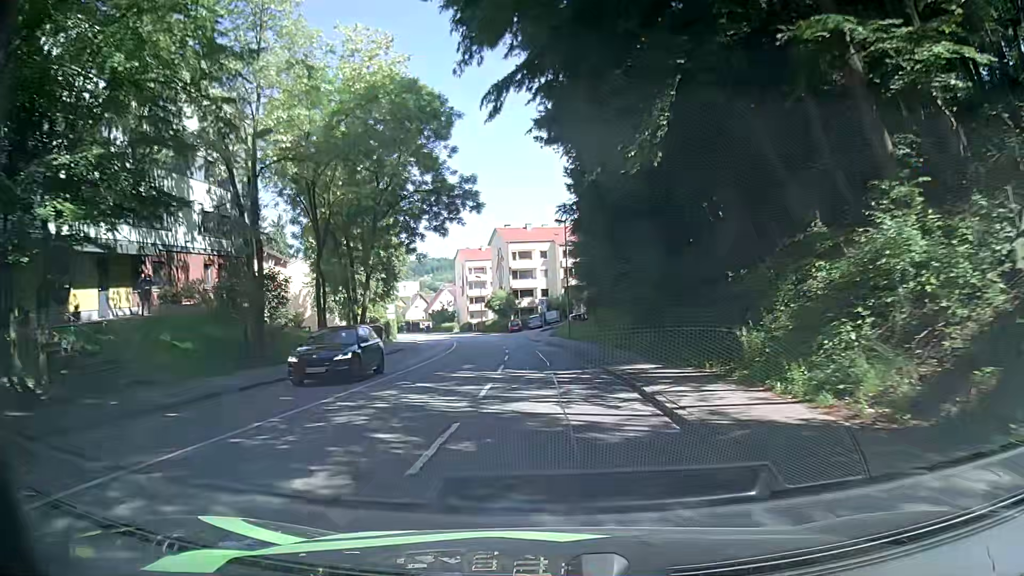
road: tertiary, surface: asphalt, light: Day
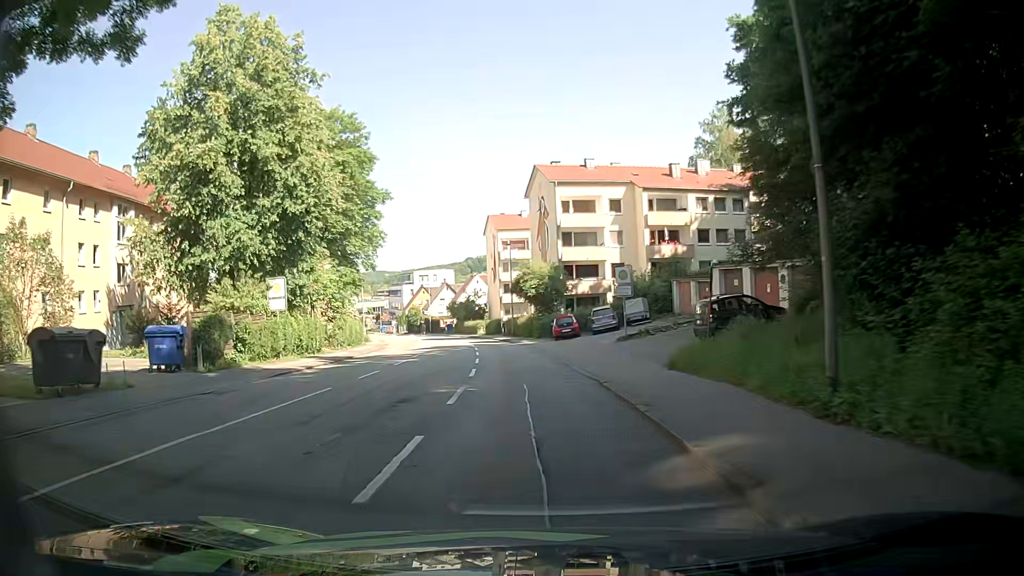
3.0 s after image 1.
(-1.0, +38.5) m; -4°
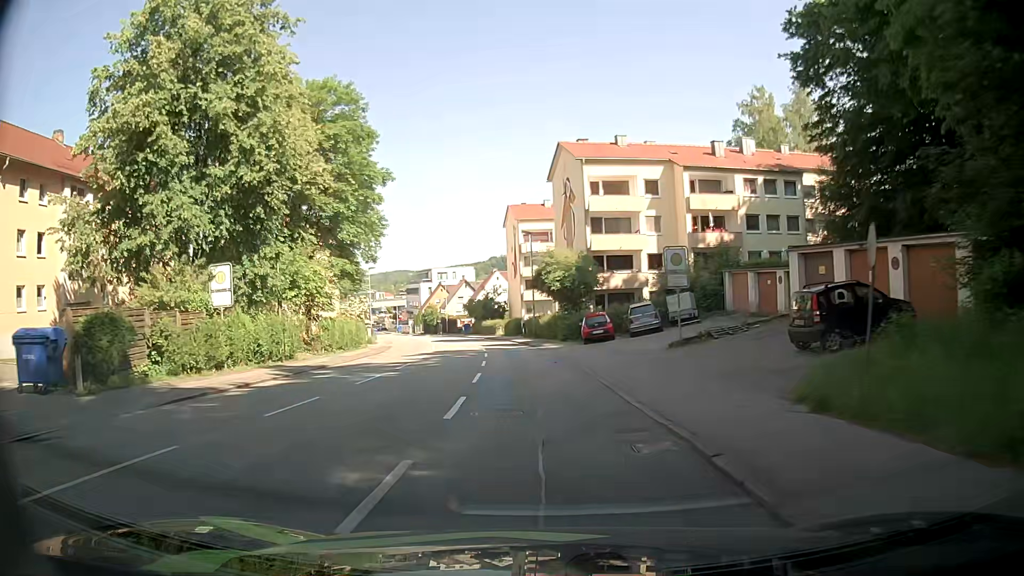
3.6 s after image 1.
(-0.1, +7.5) m; -2°
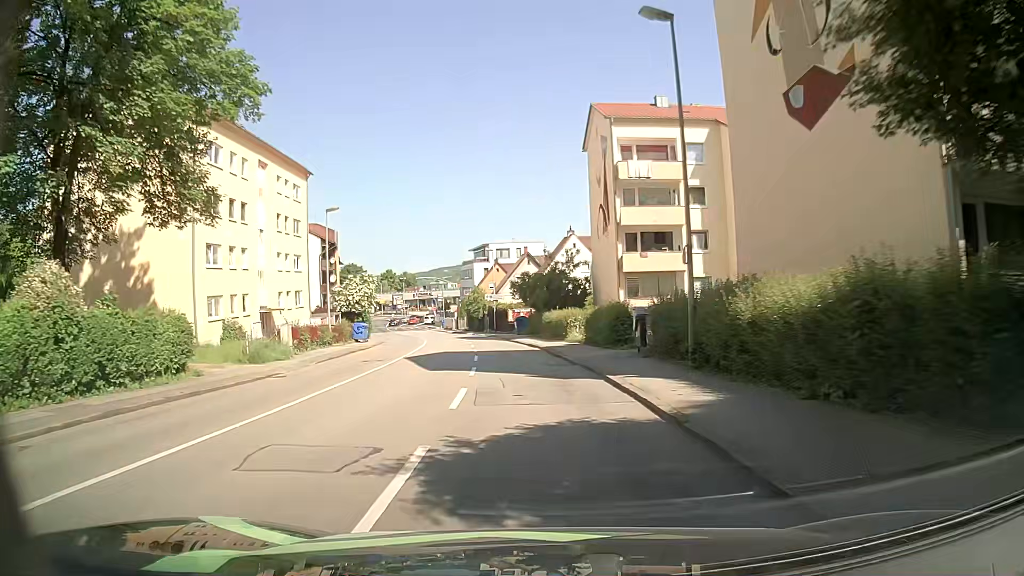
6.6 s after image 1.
(-2.4, +36.6) m; -6°
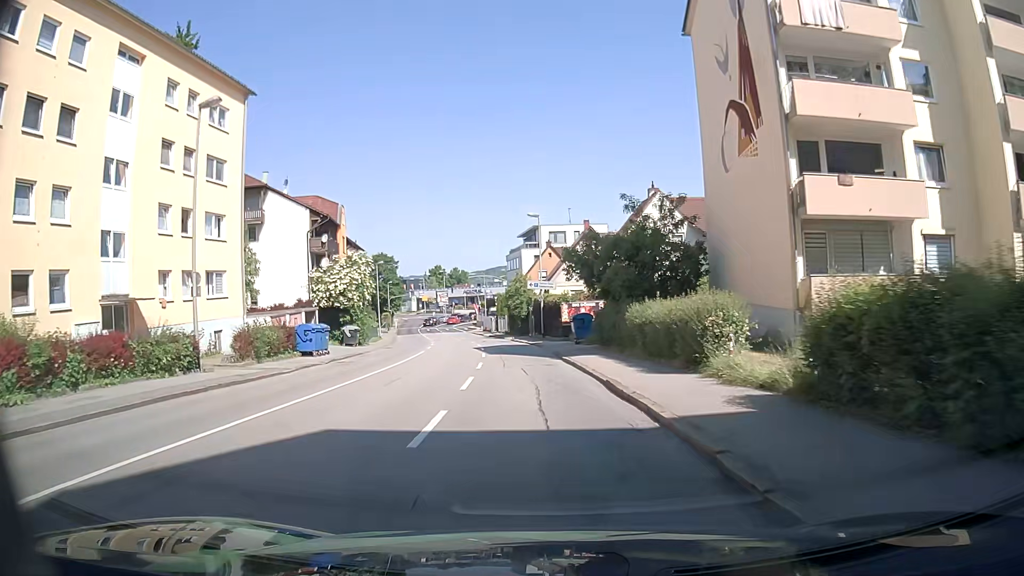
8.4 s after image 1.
(-1.1, +21.2) m; -5°
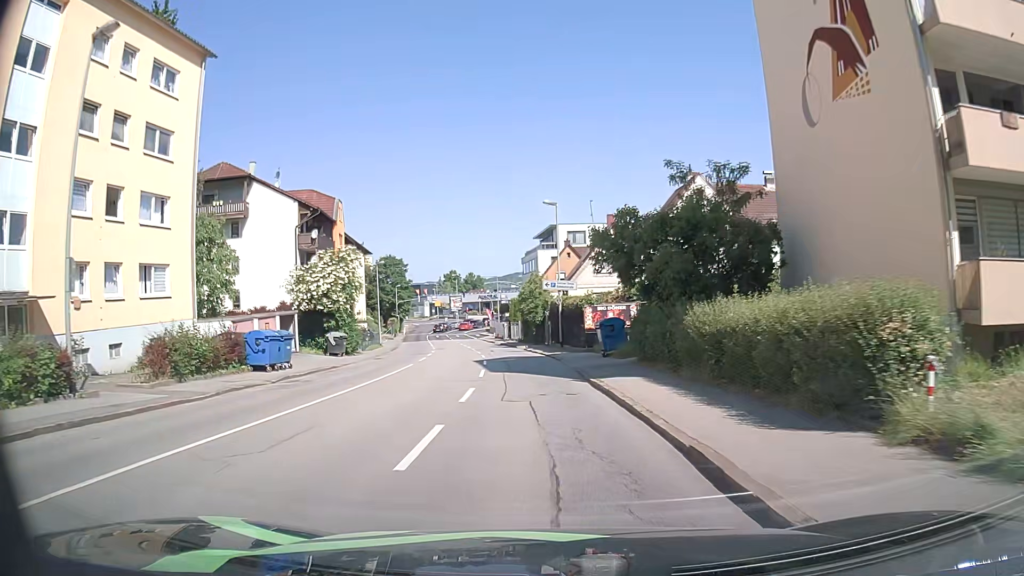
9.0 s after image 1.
(-0.1, +7.0) m; -1°
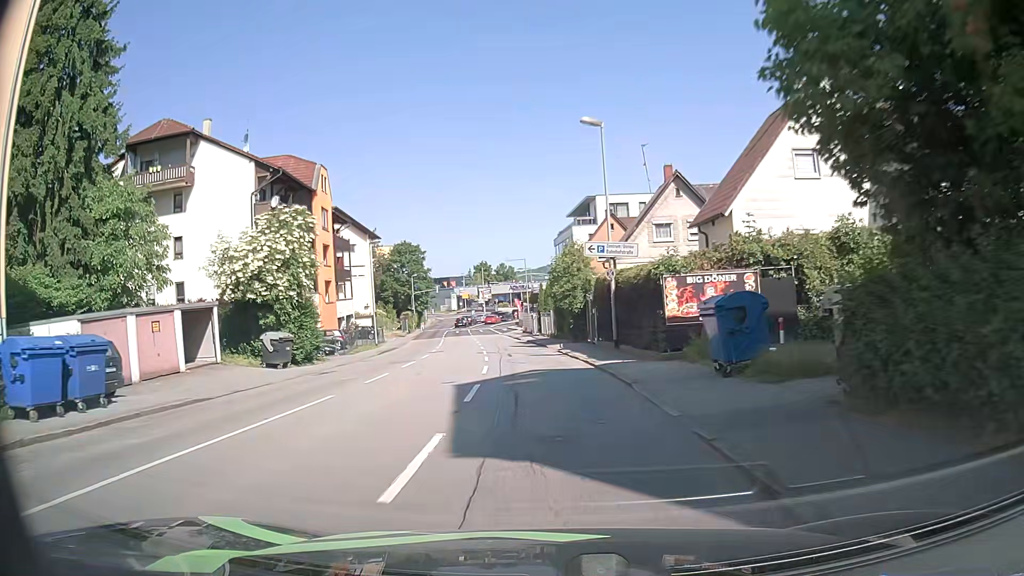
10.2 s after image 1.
(-0.4, +13.7) m; -3°
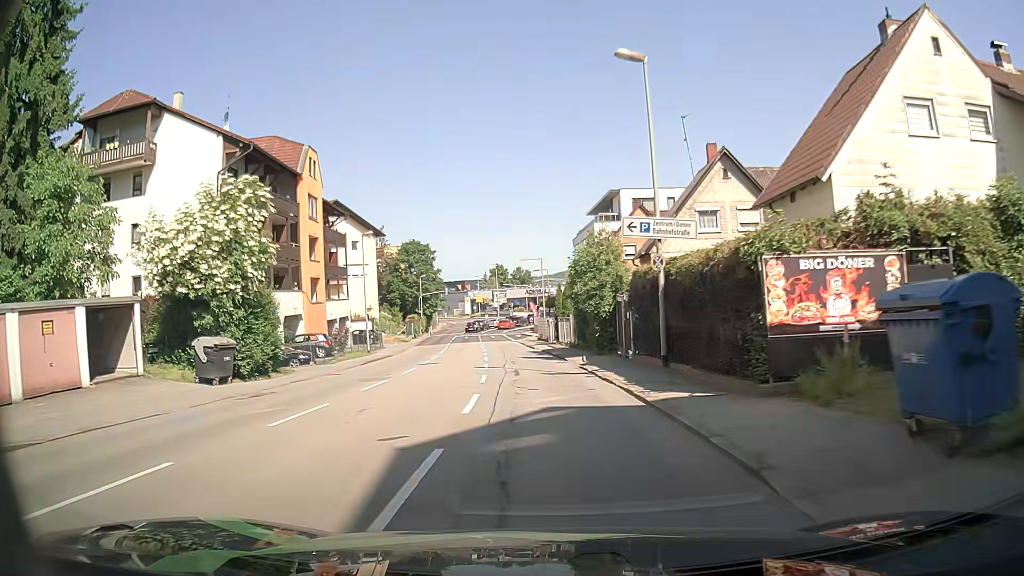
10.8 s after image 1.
(-0.1, +6.8) m; -2°
(0, +10) (-1, +20) (-1, +30) (-2, +40) (-3, +50) (-4, +60) (-6, +70) (-7, +80) (-7, +90) (-6, +100) m
